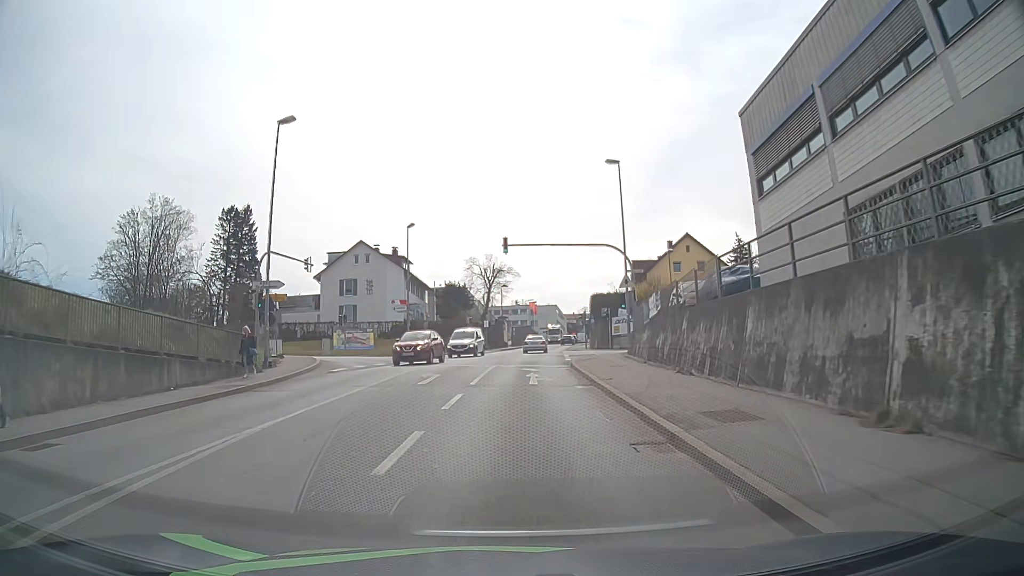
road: tertiary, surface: asphalt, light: Day
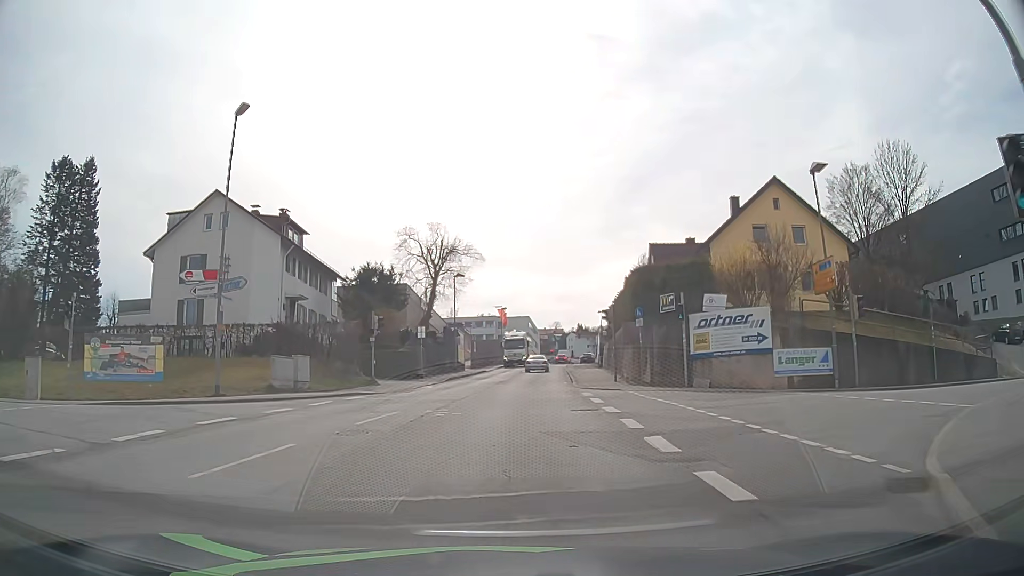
(+0.7, +31.2) m; +2°
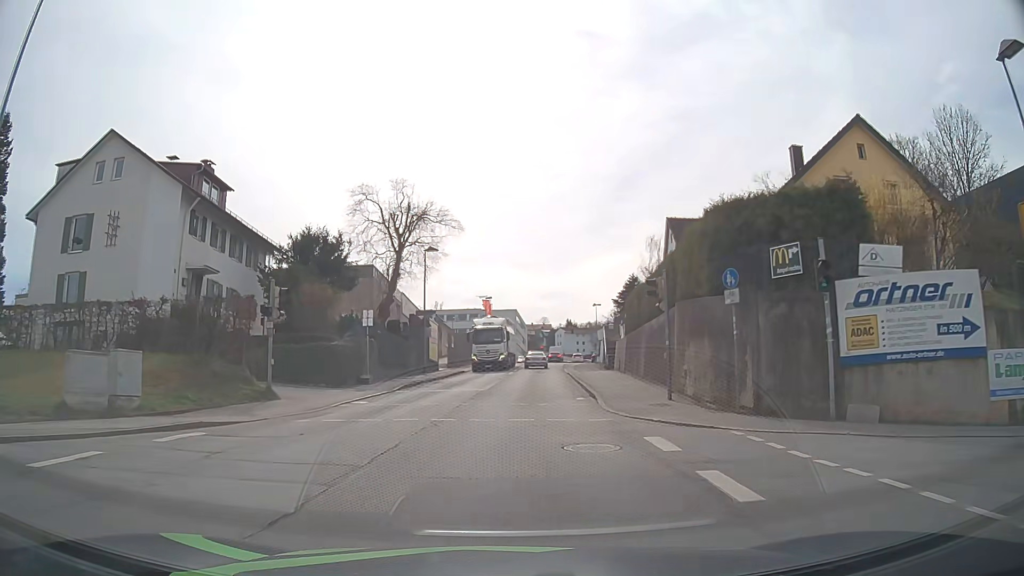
(+0.2, +12.2) m; +2°
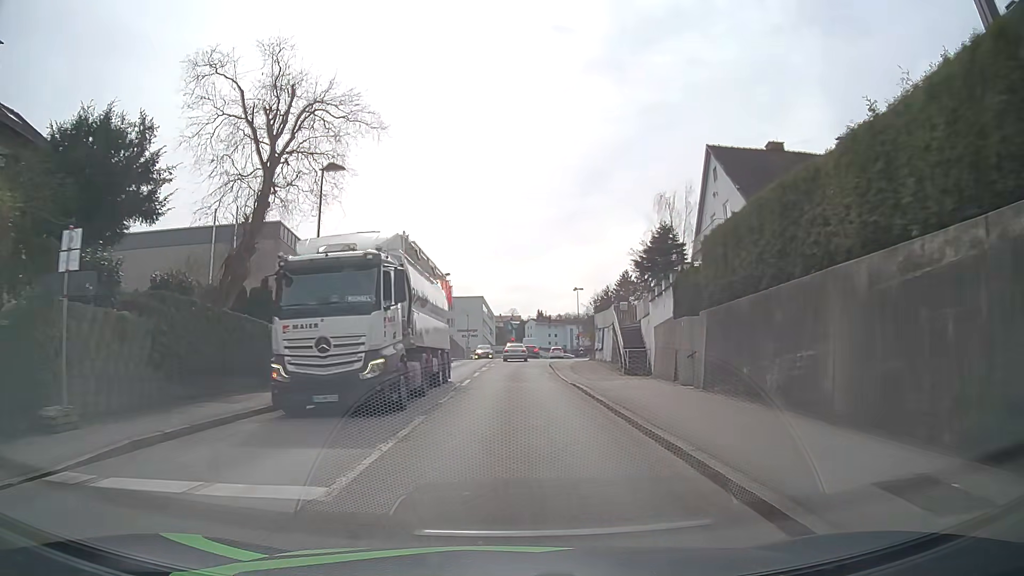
(+0.5, +18.8) m; +3°
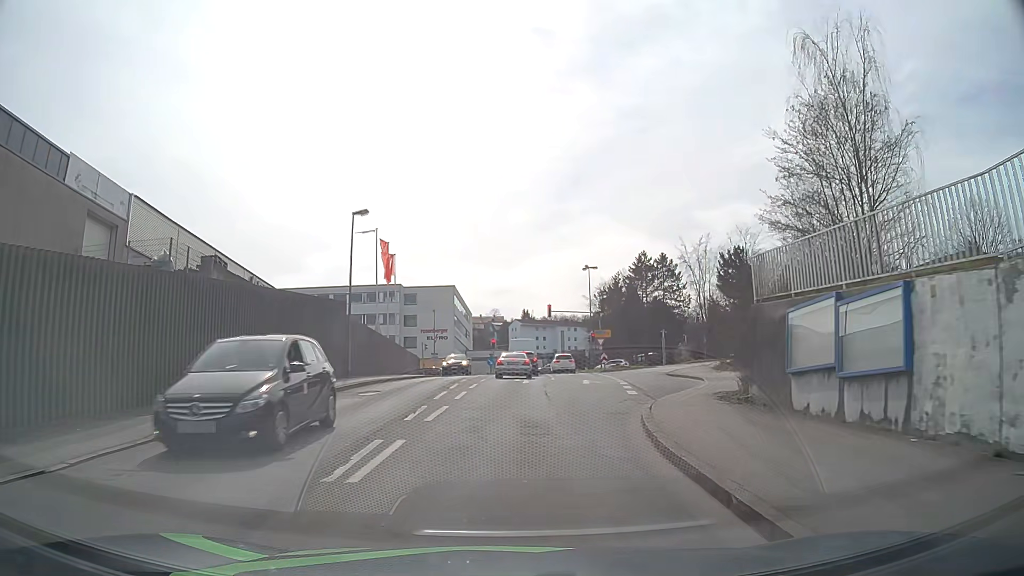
(+0.6, +31.9) m; +1°
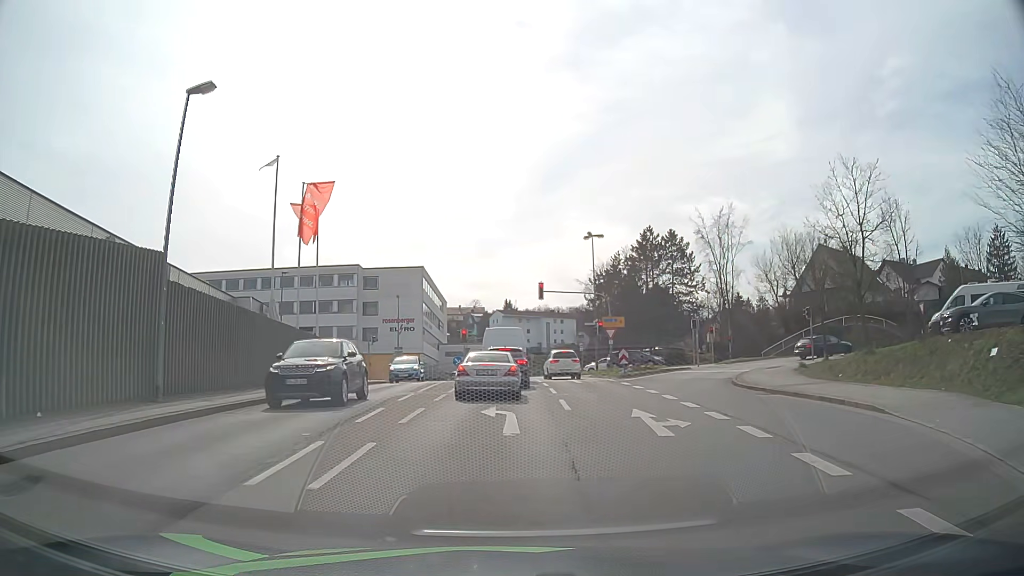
(+0.5, +16.1) m; +2°
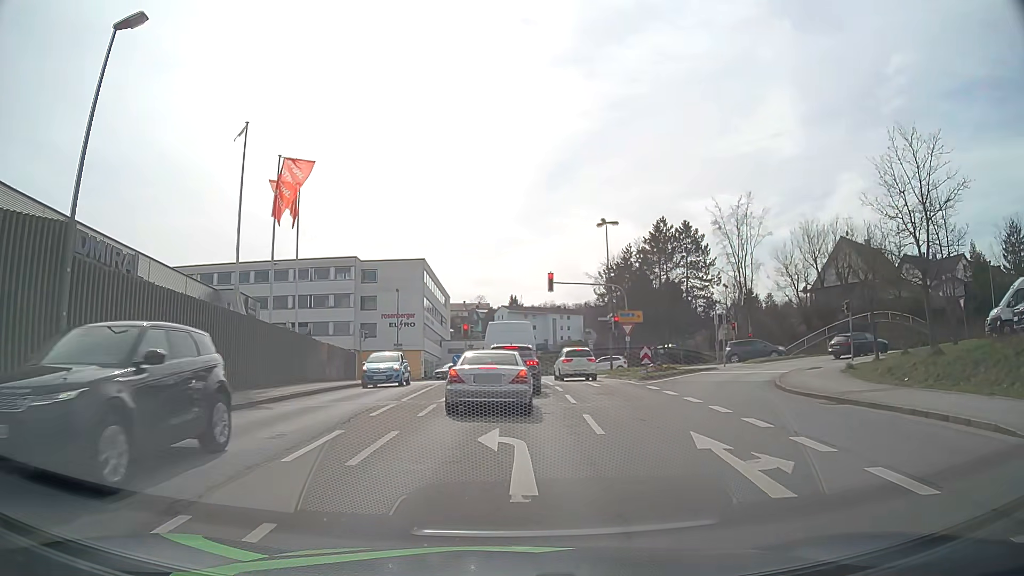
(0.0, +4.2) m; -1°
